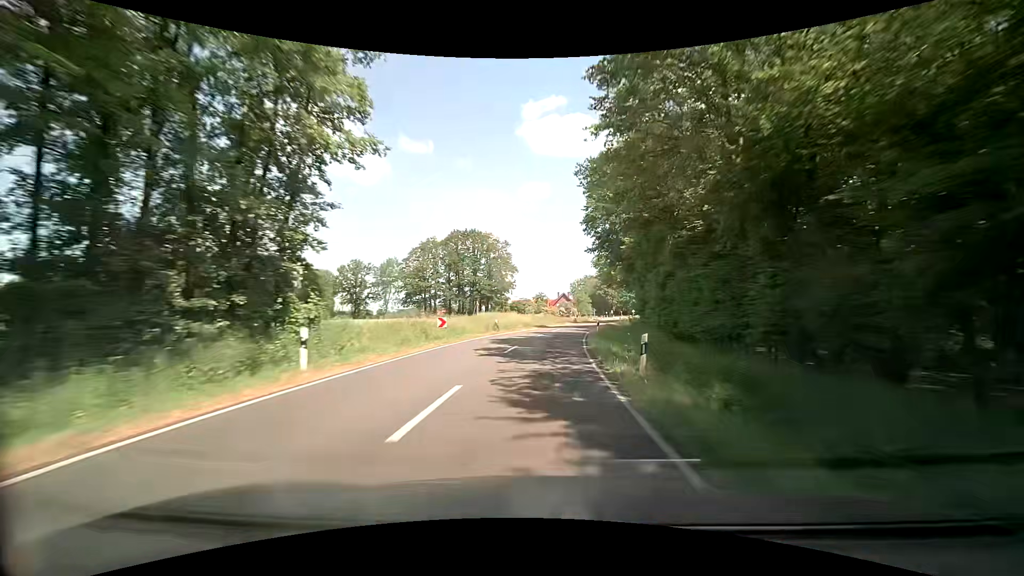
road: secondary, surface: asphalt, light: Day
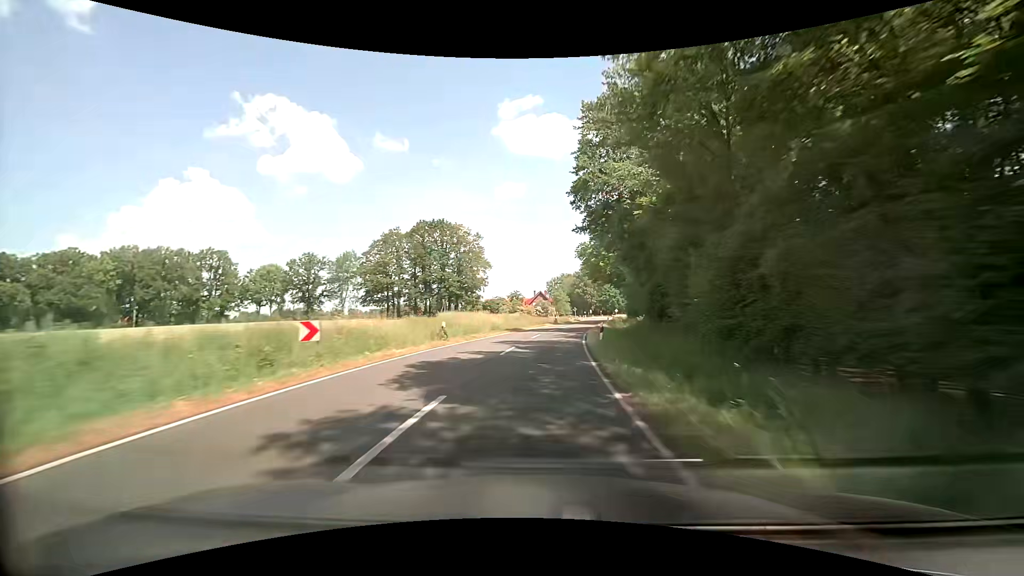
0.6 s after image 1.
(+0.6, +13.2) m; +4°
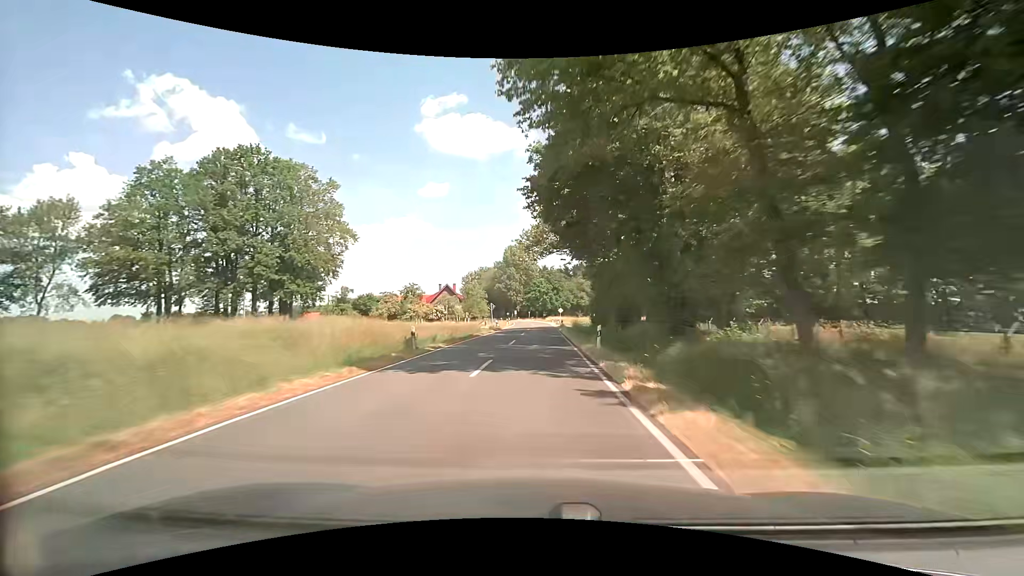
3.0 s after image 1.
(+4.6, +52.8) m; +9°
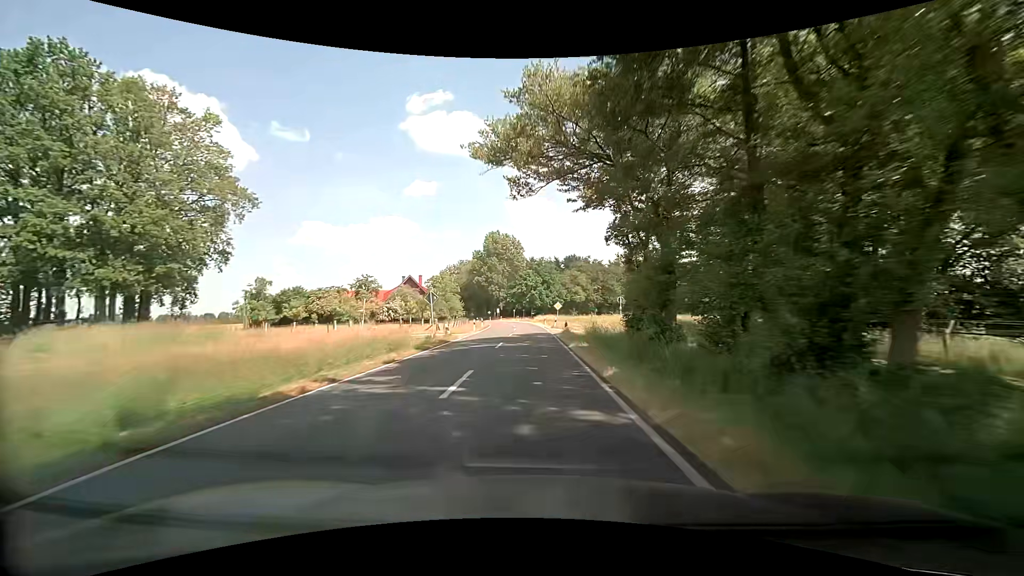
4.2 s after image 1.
(+0.4, +26.8) m; +2°
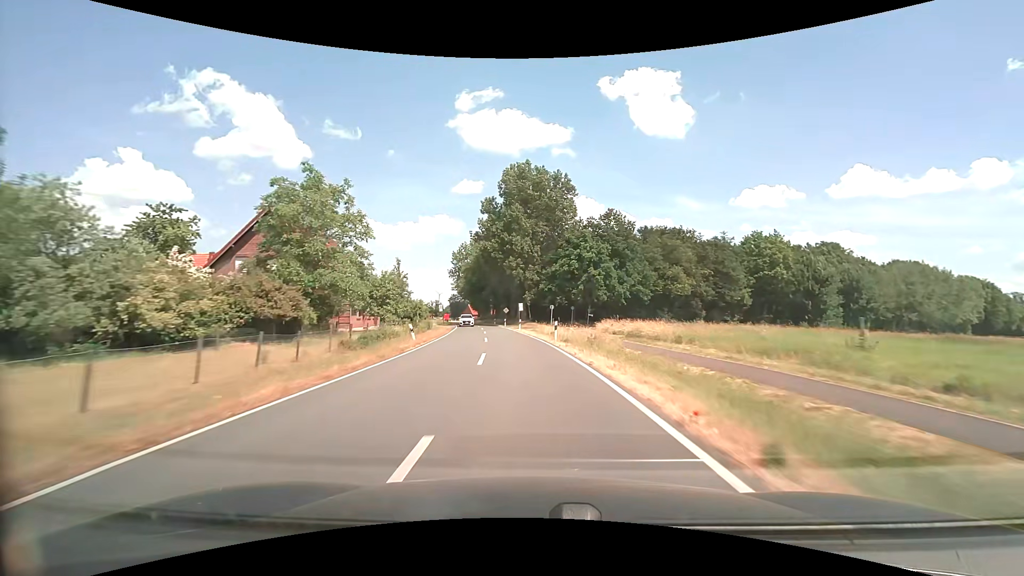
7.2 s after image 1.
(-1.6, +67.0) m; -5°
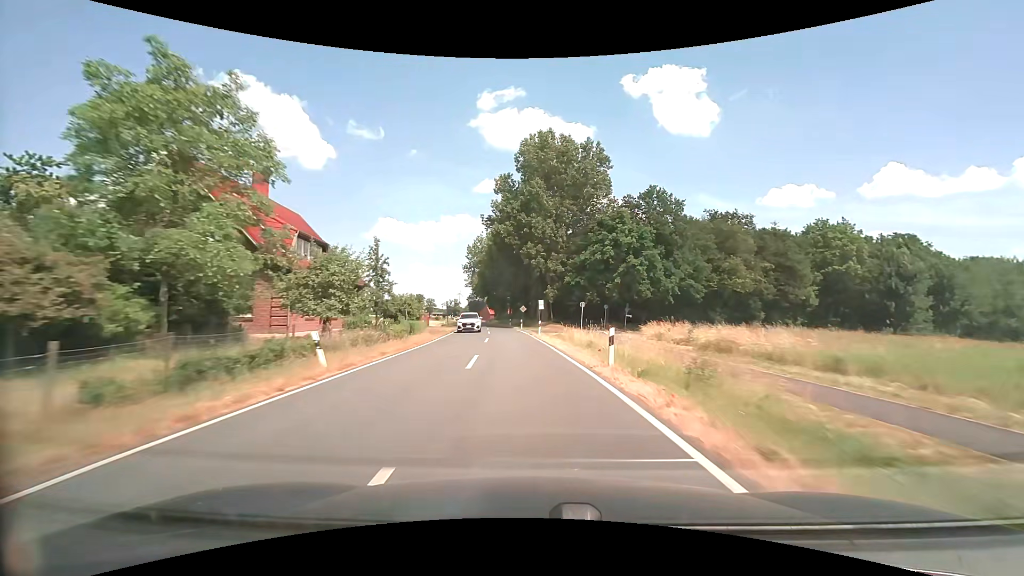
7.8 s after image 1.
(-0.3, +13.3) m; -3°
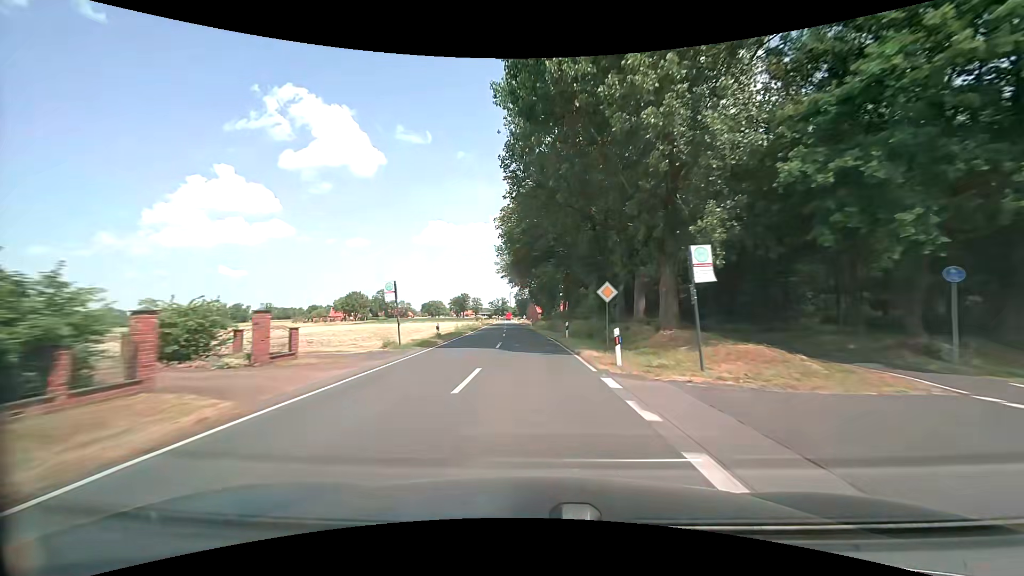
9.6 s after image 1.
(-2.0, +40.2) m; -6°
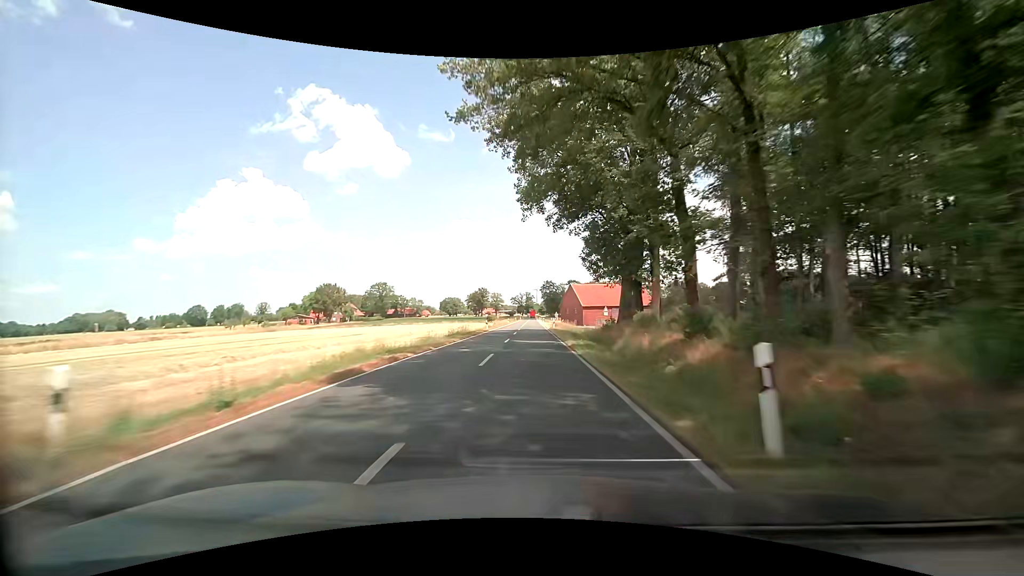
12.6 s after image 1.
(-2.9, +67.7) m; -3°
(0, +10) (0, +20) (0, +30) (0, +40) (0, +50) (0, +60) (-1, +70) (-1, +80) (-1, +90) (-1, +100) m
